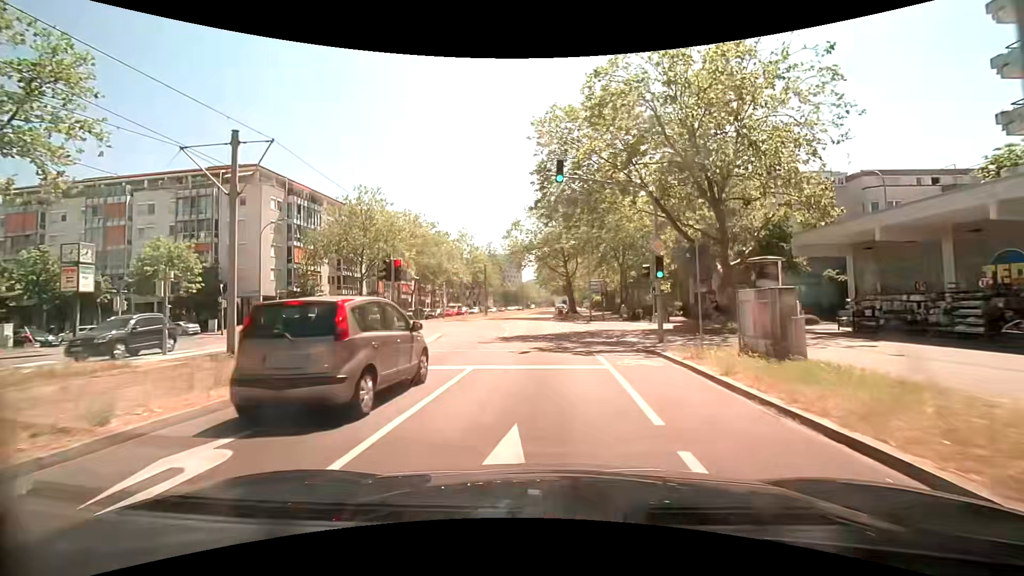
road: tertiary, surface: asphalt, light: Day
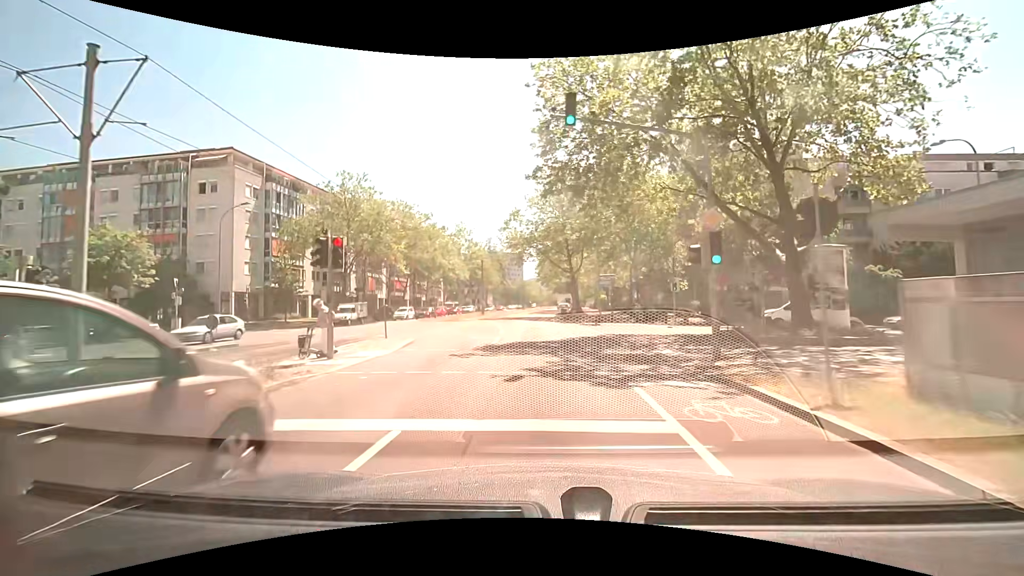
(0.0, +5.5) m; 0°
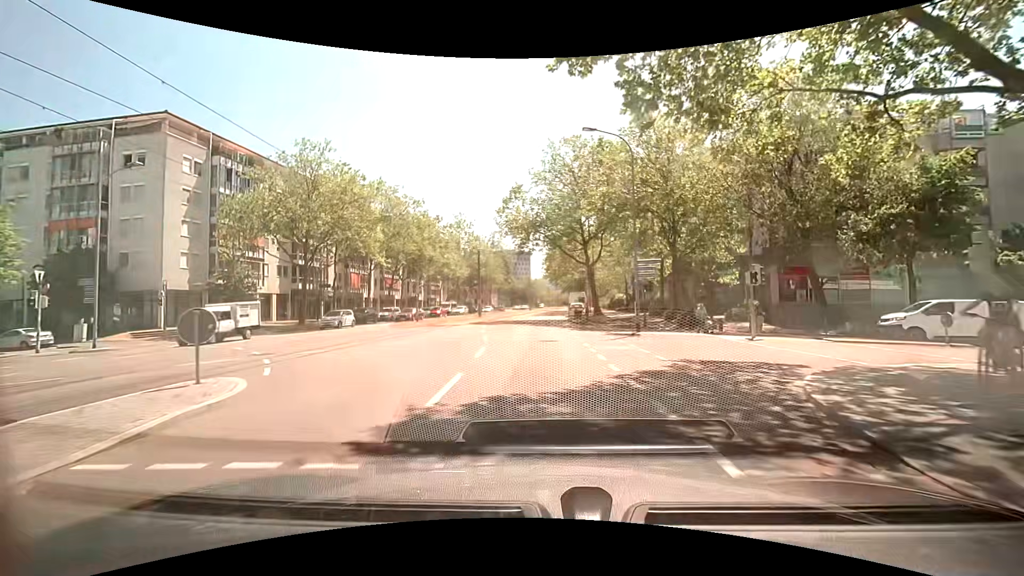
(-0.1, +10.8) m; -1°
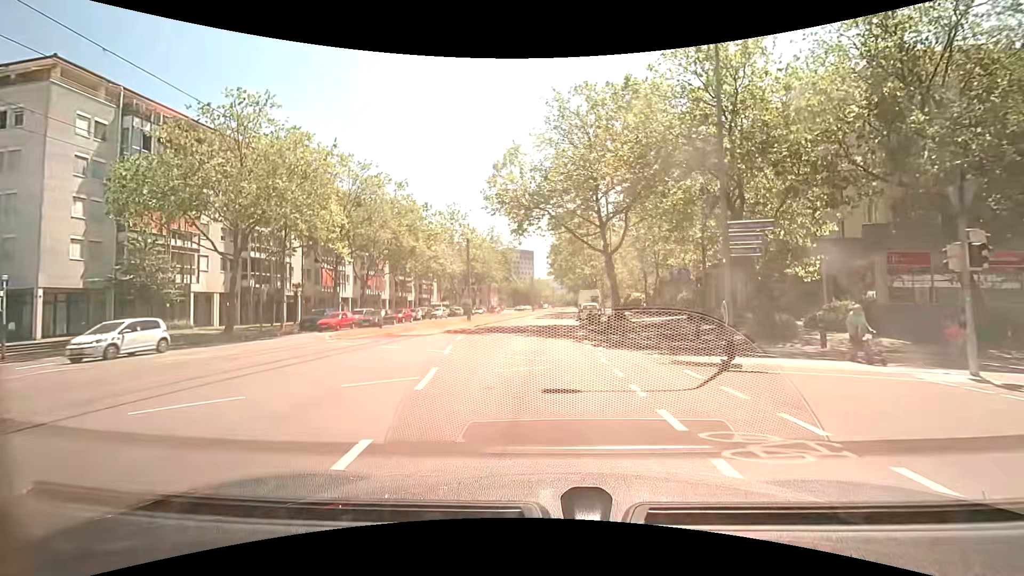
(-0.1, +10.5) m; -1°
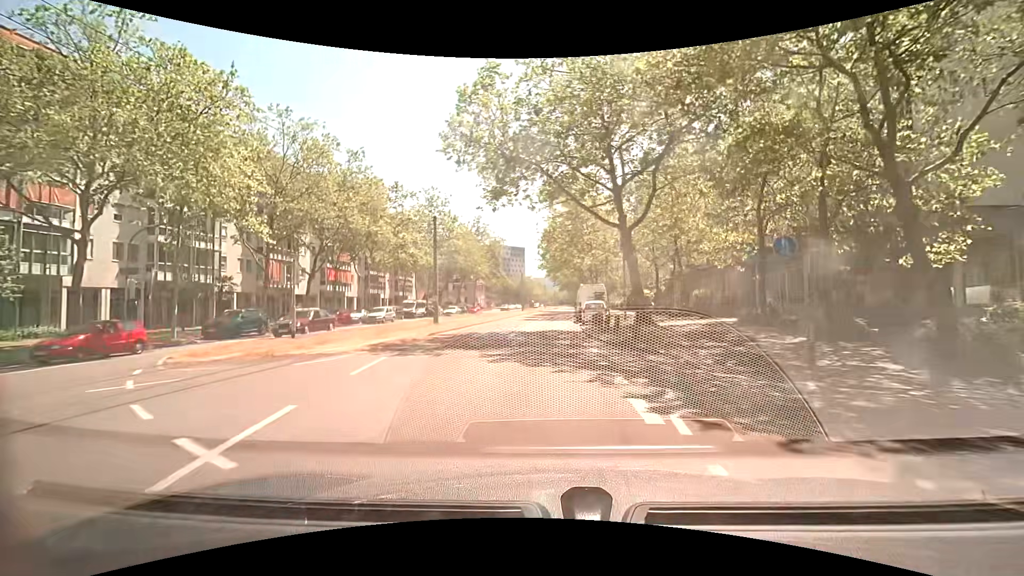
(+0.1, +10.2) m; +2°
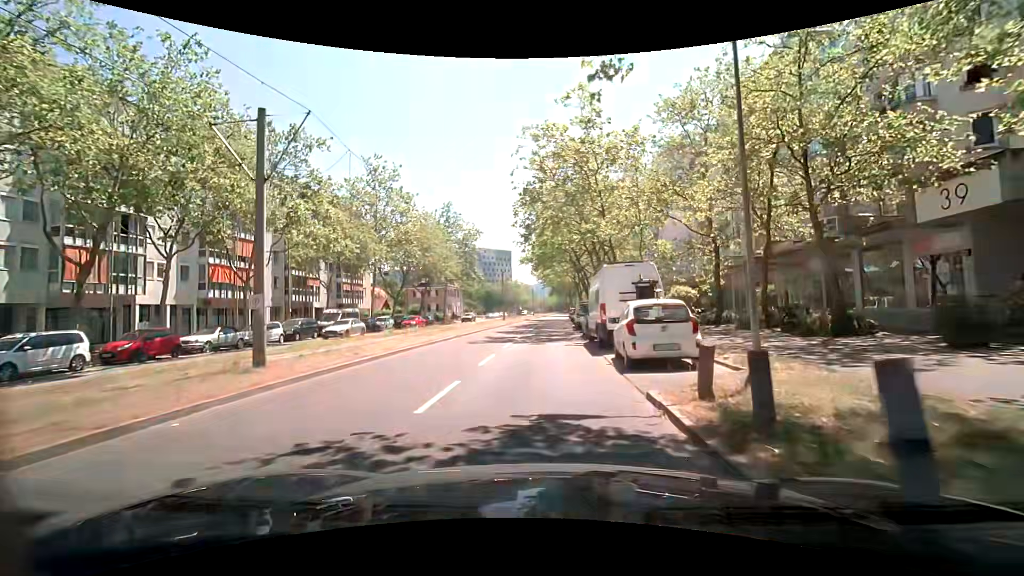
(+0.2, +19.8) m; +2°
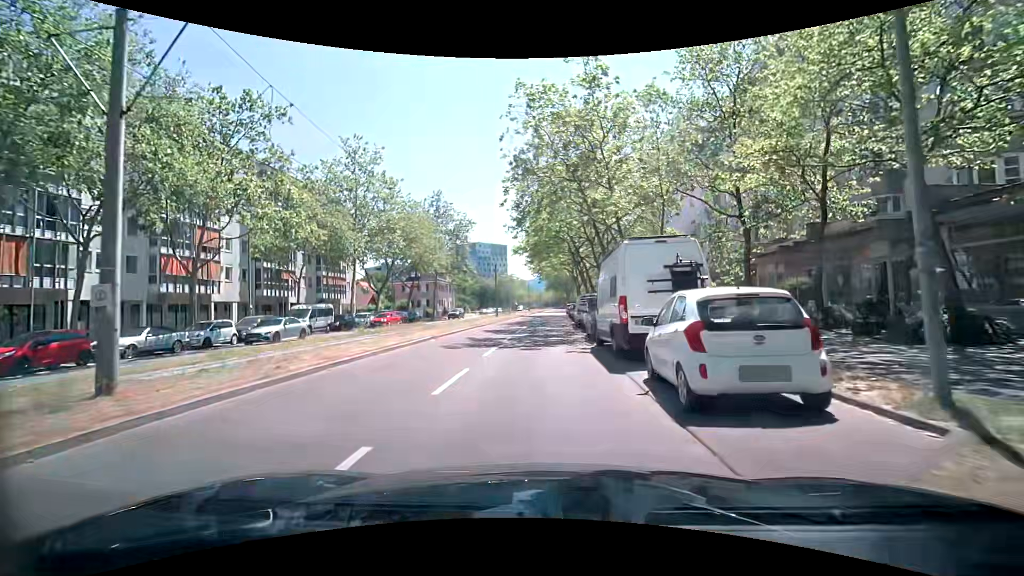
(0.0, +4.7) m; -2°
